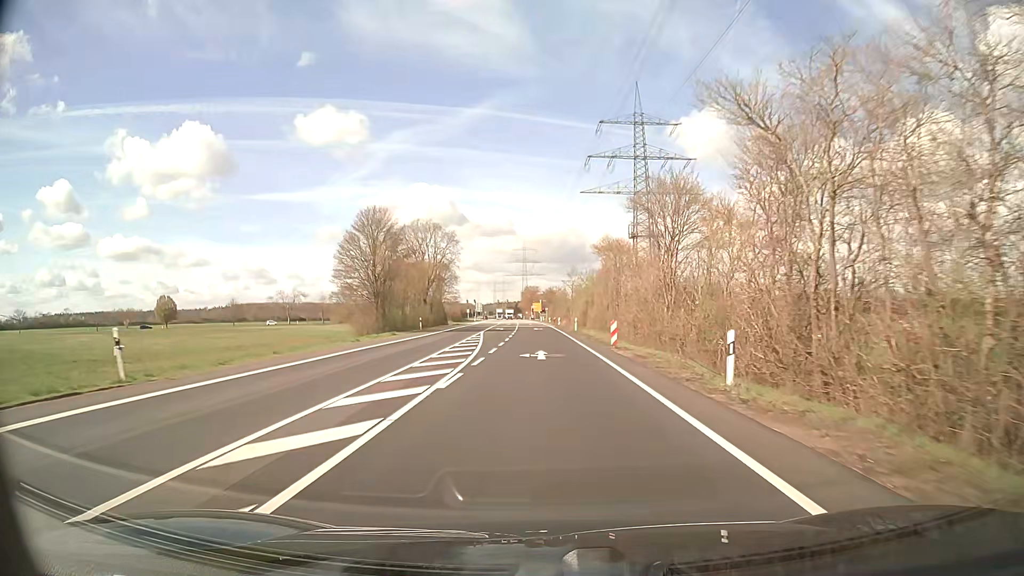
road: secondary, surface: asphalt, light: Day
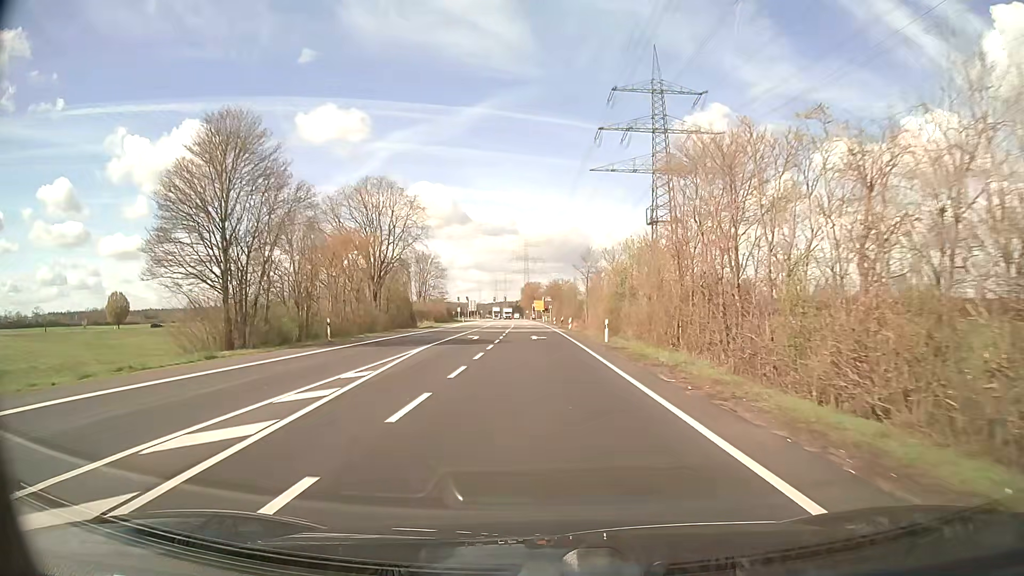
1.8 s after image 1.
(-0.1, +28.1) m; 0°
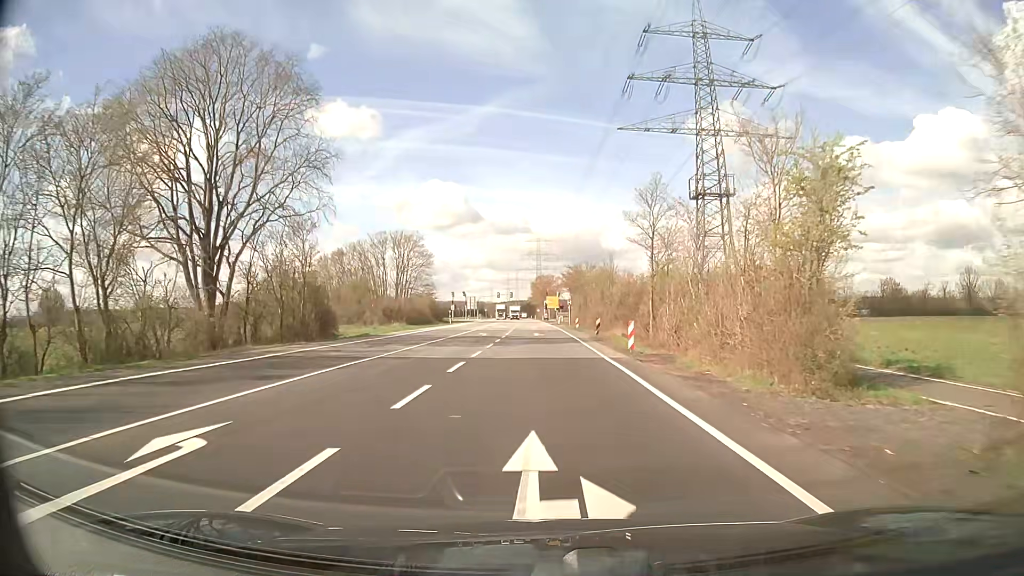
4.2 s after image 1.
(-0.3, +34.8) m; -1°
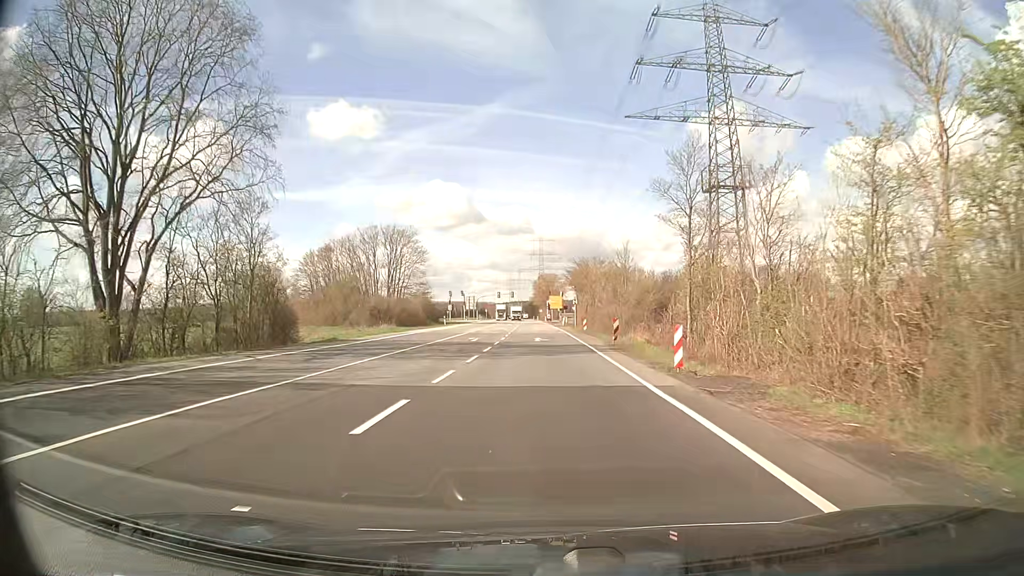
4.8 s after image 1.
(0.0, +8.1) m; 0°
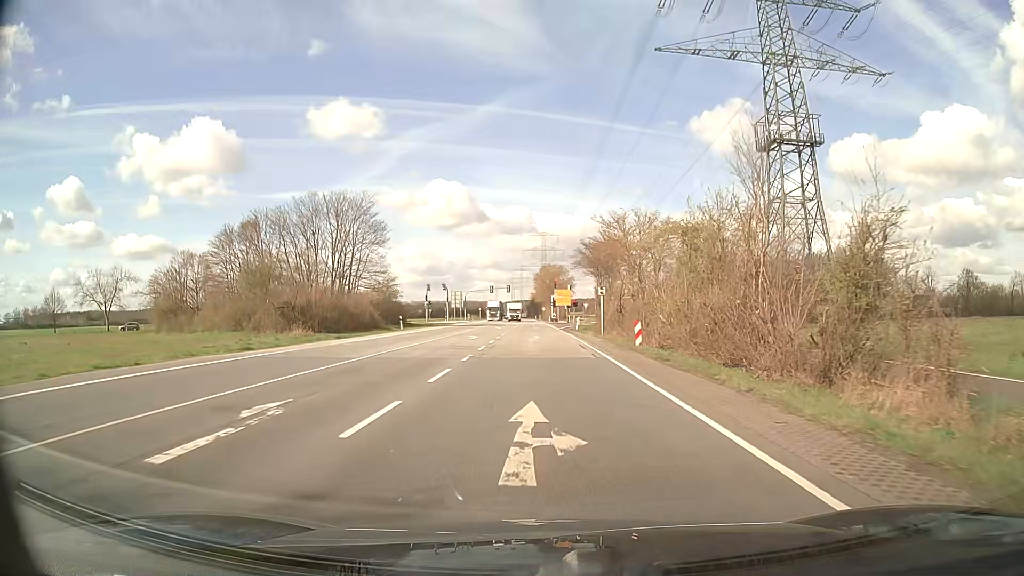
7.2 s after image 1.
(0.0, +29.9) m; 0°
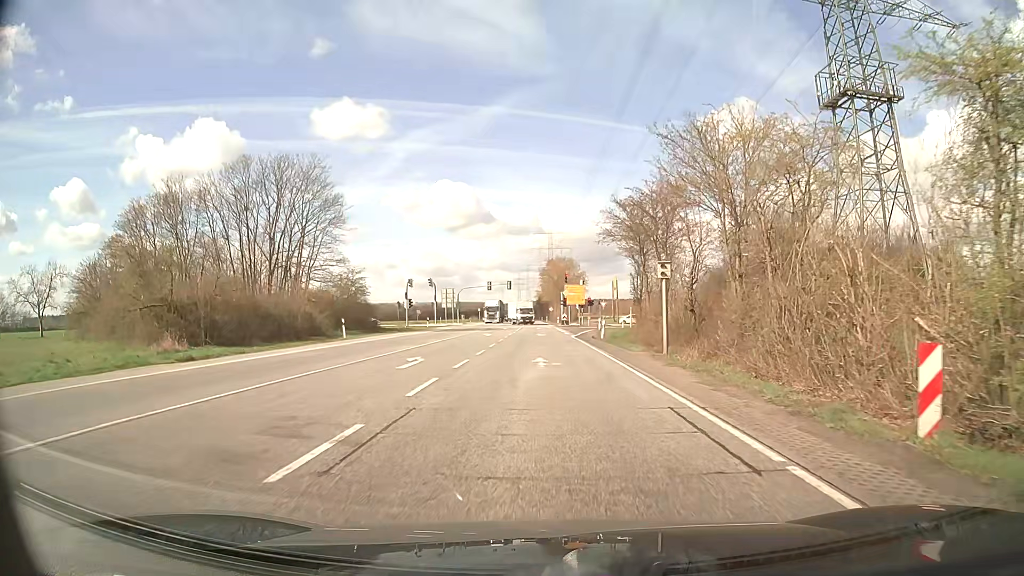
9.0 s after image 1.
(-0.1, +20.0) m; -1°
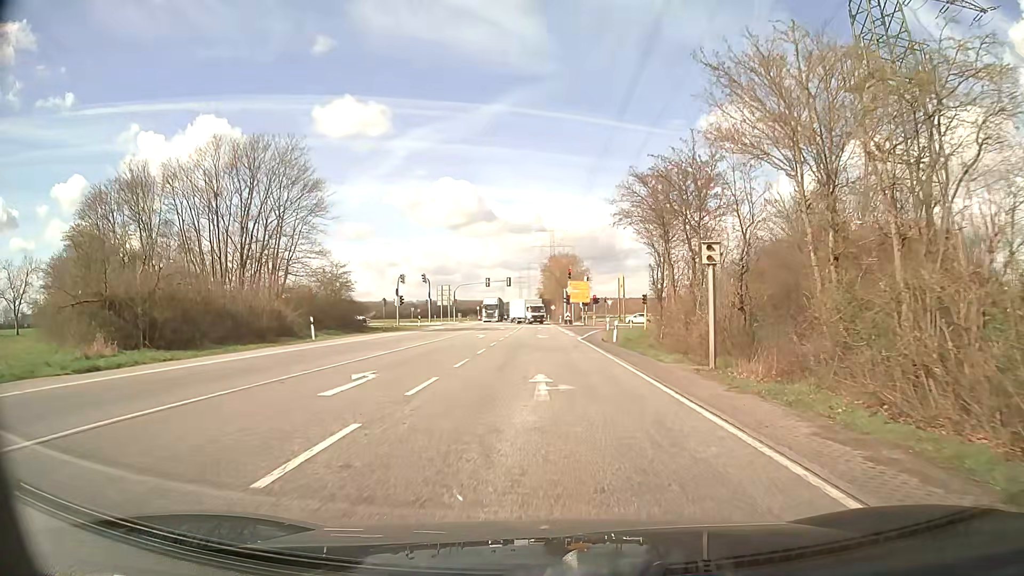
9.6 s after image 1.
(0.0, +6.2) m; 0°
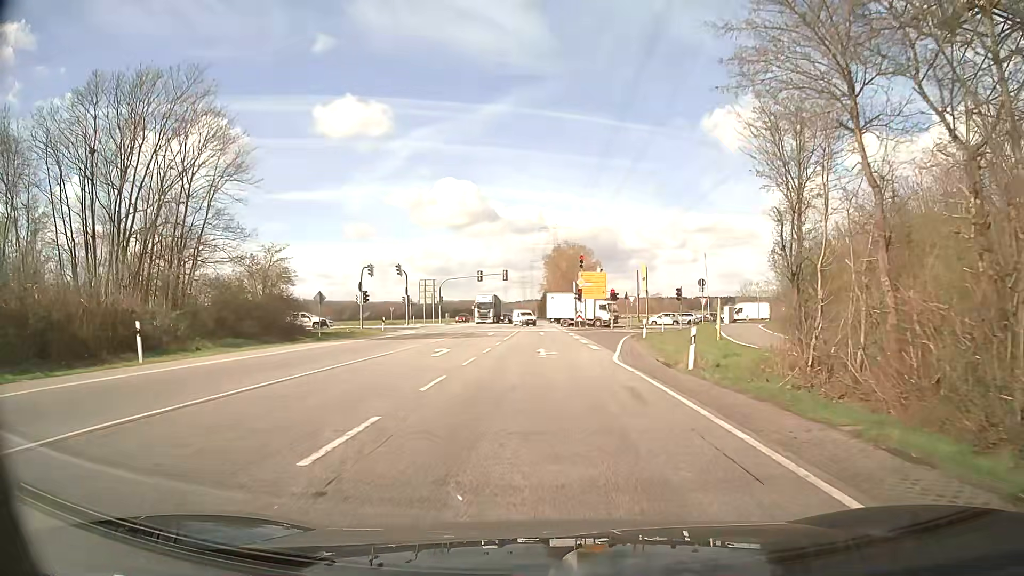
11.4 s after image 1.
(0.0, +17.2) m; 0°
(0, +10) (0, +20) (0, +30) (0, +40) (0, +50) (0, +60) (0, +70) (0, +80) (0, +90) (0, +100) m
